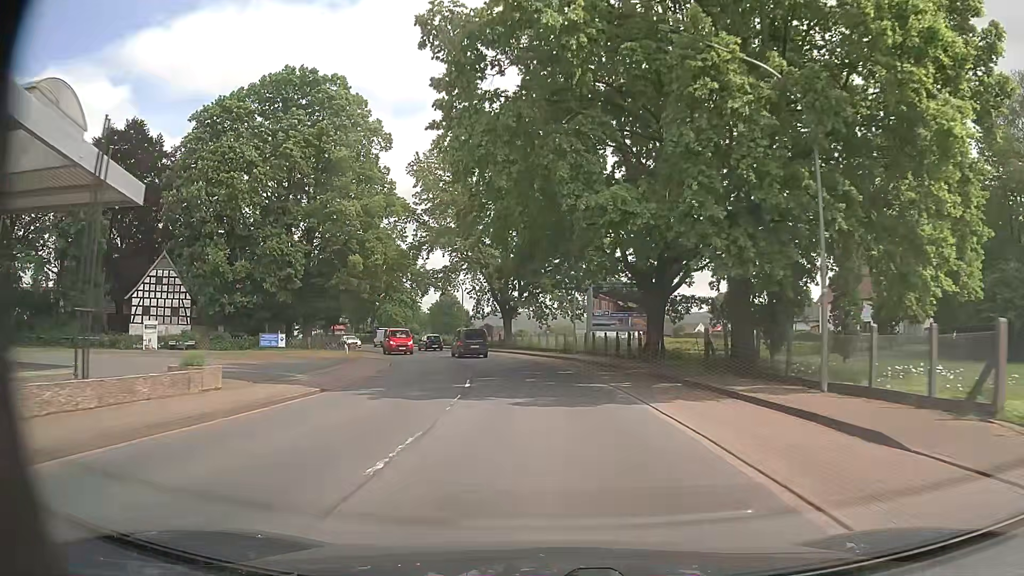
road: primary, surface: asphalt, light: Day
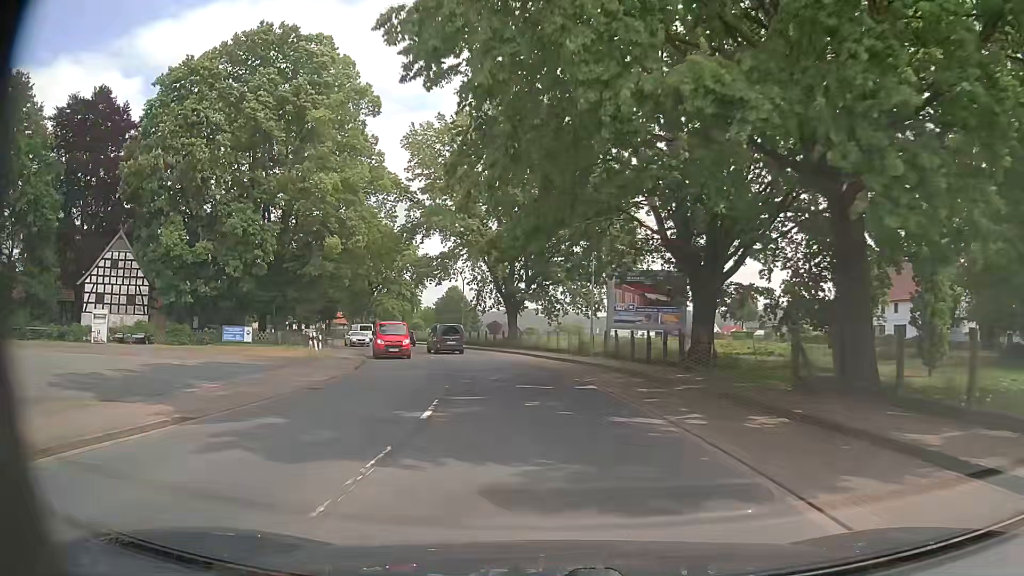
(-0.1, +7.9) m; -1°
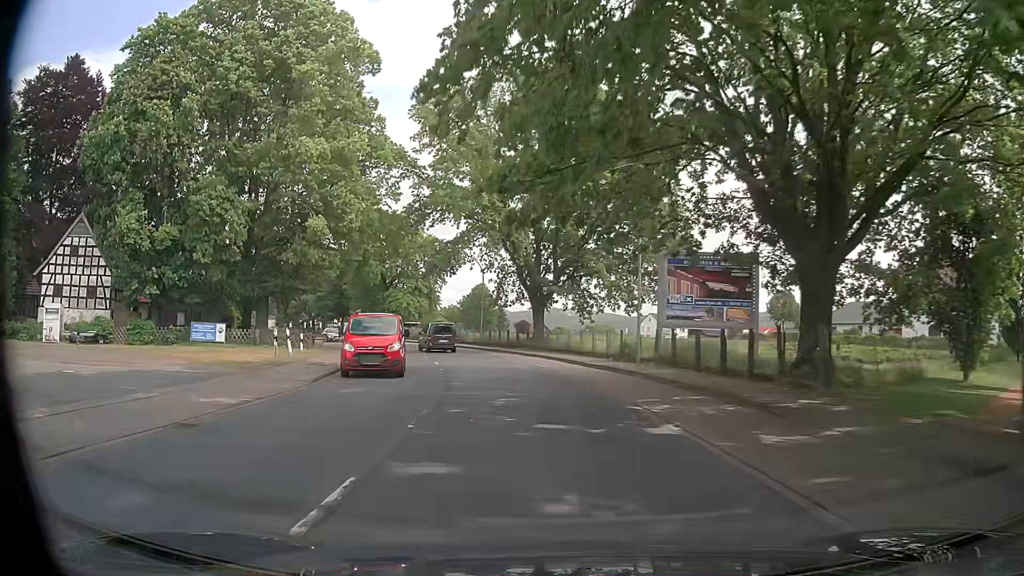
(-0.1, +7.9) m; -3°
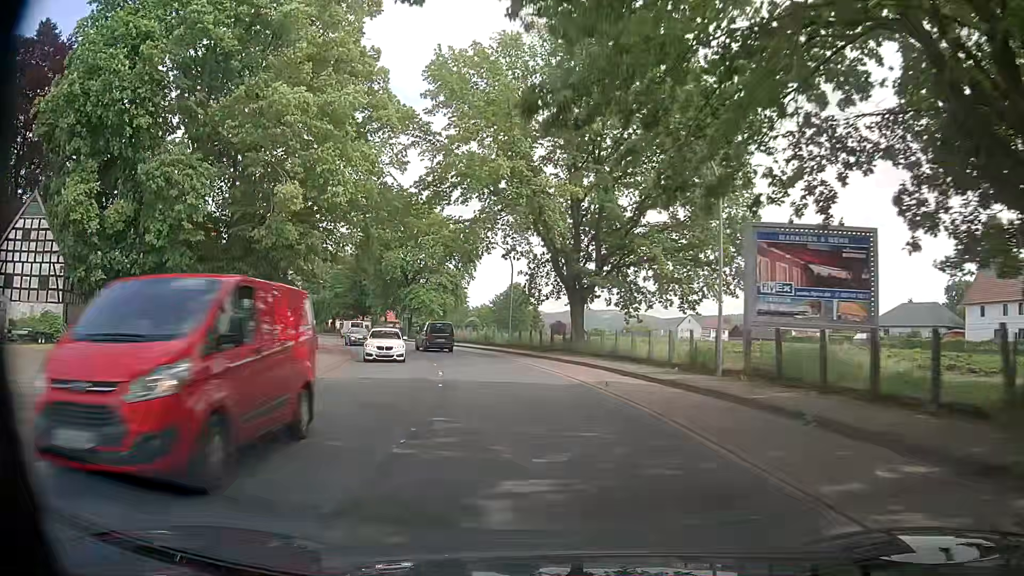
(-0.1, +7.9) m; -2°
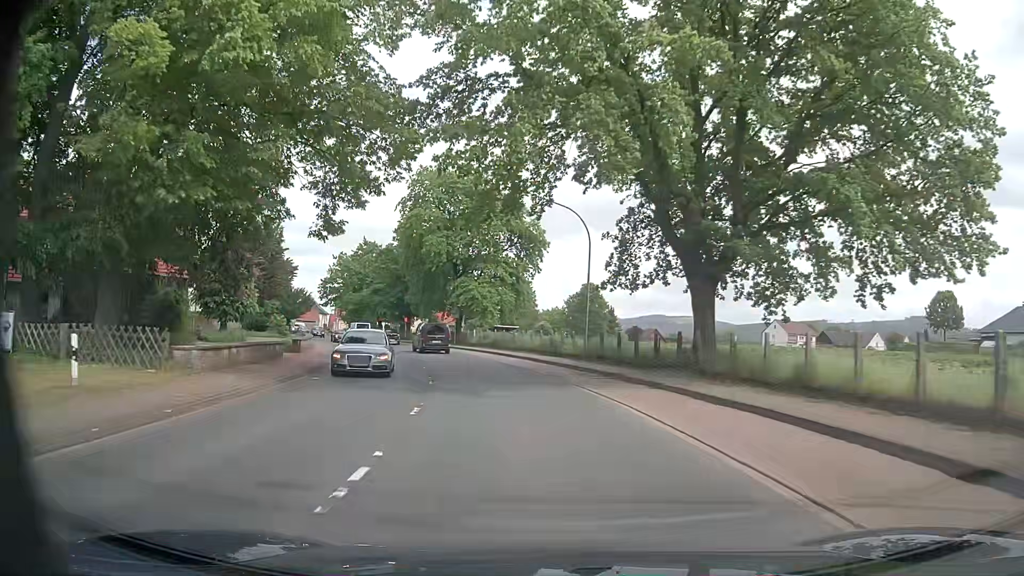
(-0.8, +15.8) m; -5°
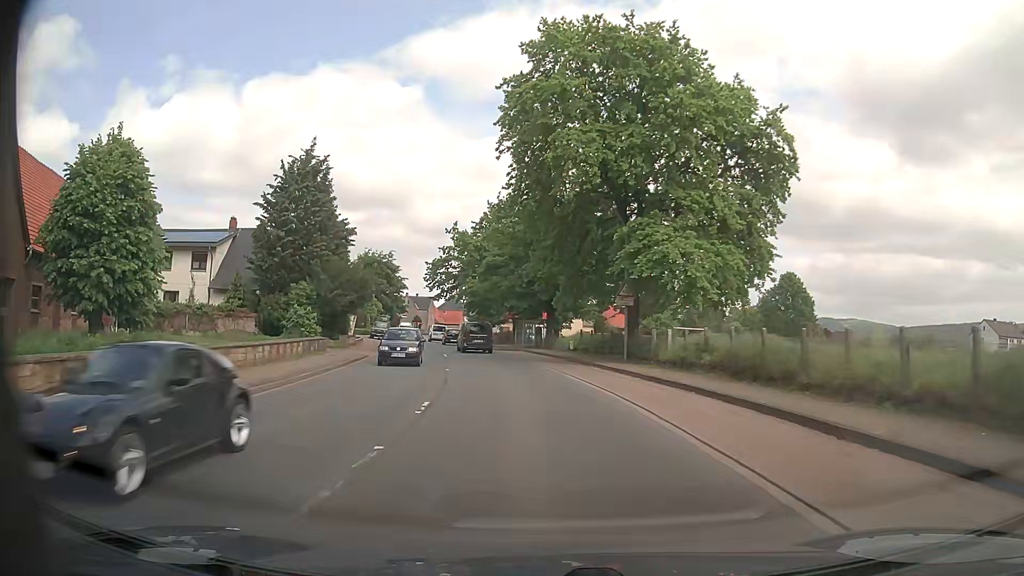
(-4.6, +31.2) m; -15°
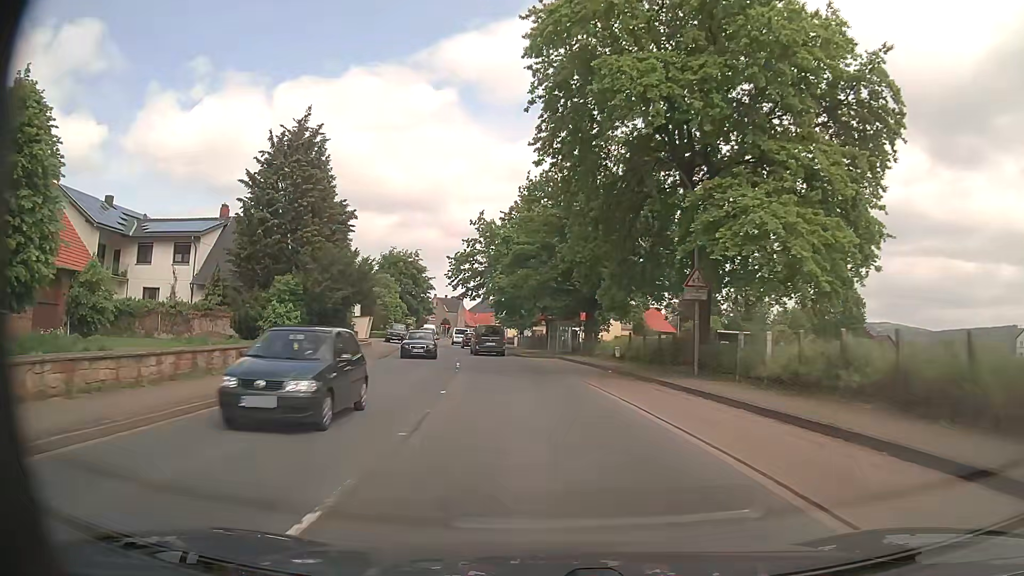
(-0.3, +7.9) m; -4°
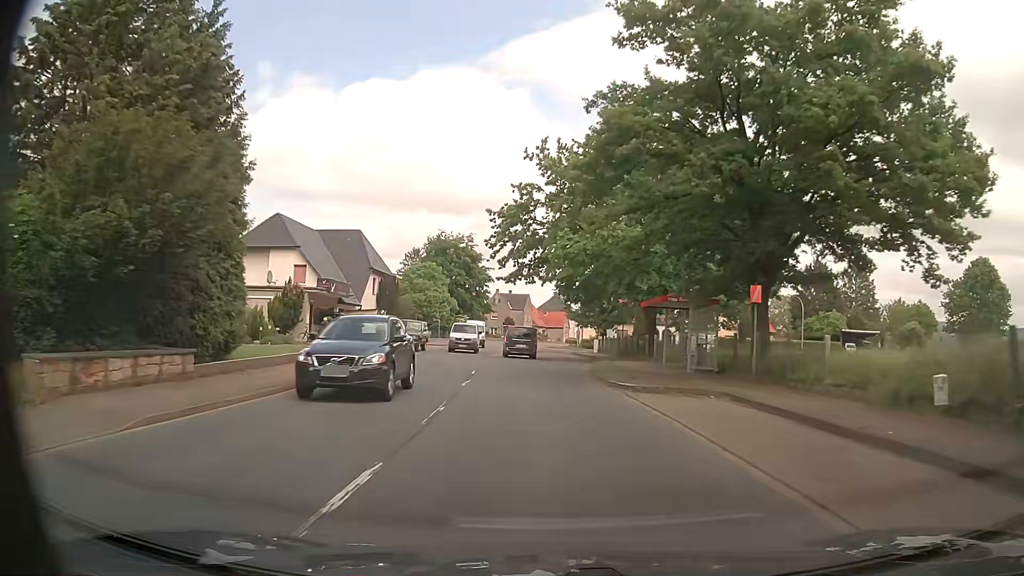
(-1.3, +23.8) m; -6°
(0, +10) (-1, +20) (-1, +30) (-2, +40) (-3, +50) (-3, +60) (-3, +70) (-3, +80) (-3, +90) (-2, +100) m
